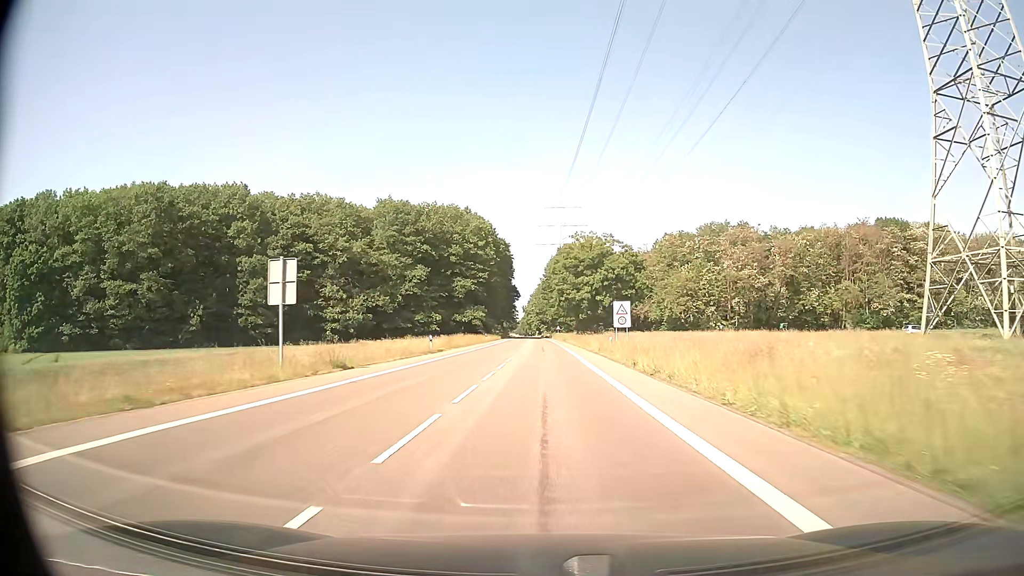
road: secondary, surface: asphalt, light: Day
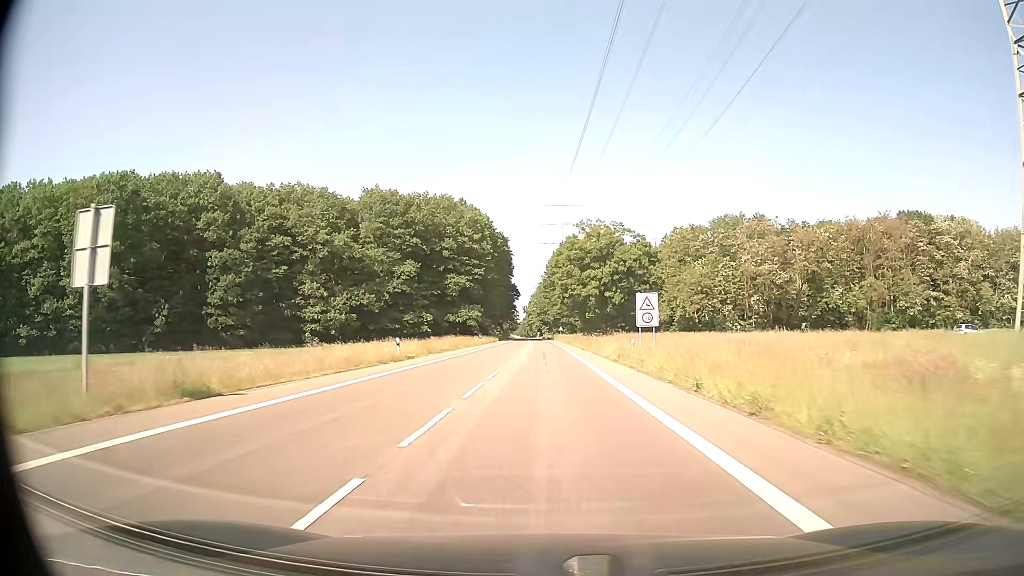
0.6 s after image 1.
(0.0, +10.8) m; 0°
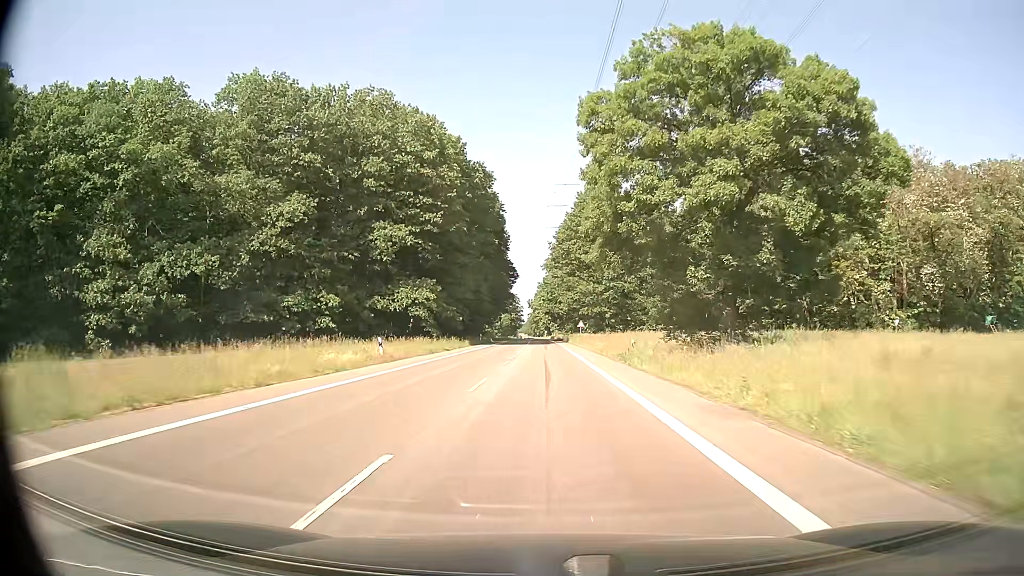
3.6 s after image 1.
(-0.3, +53.8) m; -1°
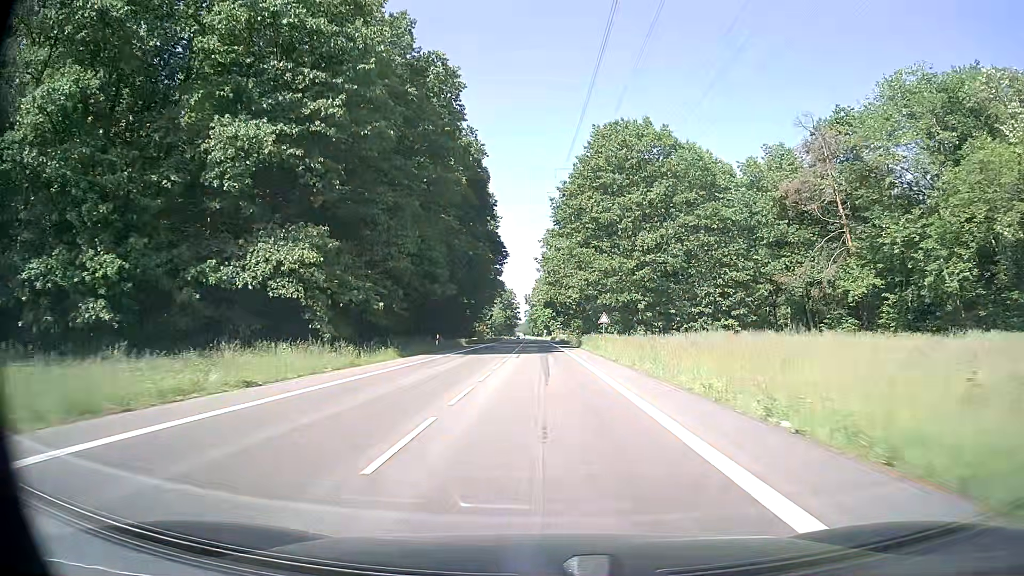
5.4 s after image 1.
(0.0, +32.3) m; 0°
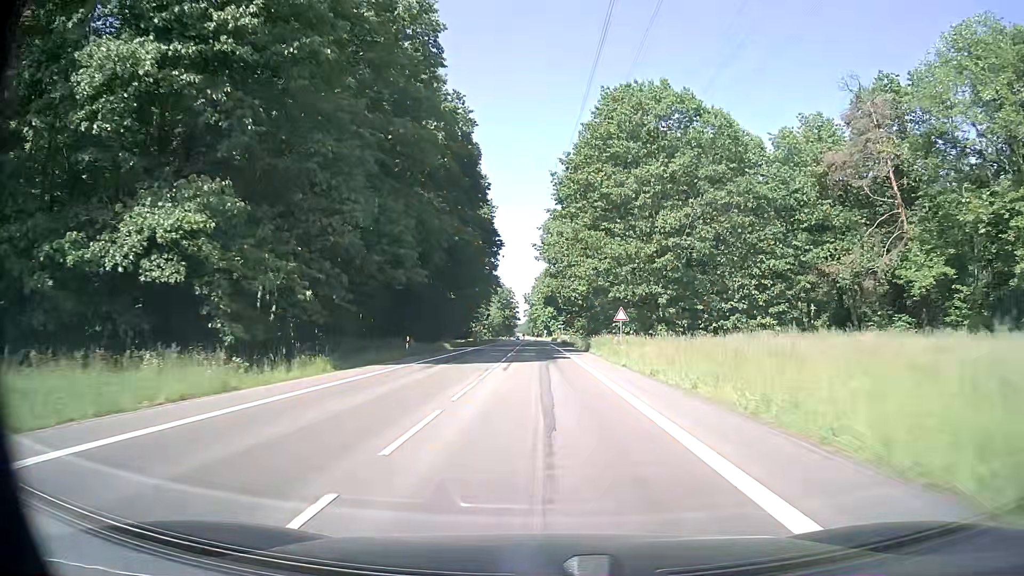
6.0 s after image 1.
(0.0, +10.8) m; 0°
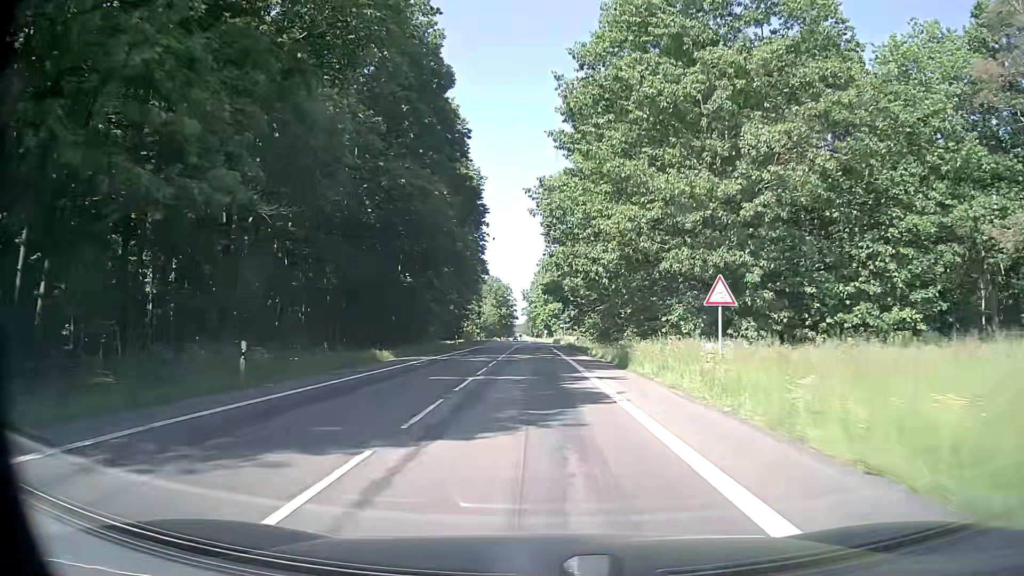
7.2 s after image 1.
(0.0, +21.5) m; 0°
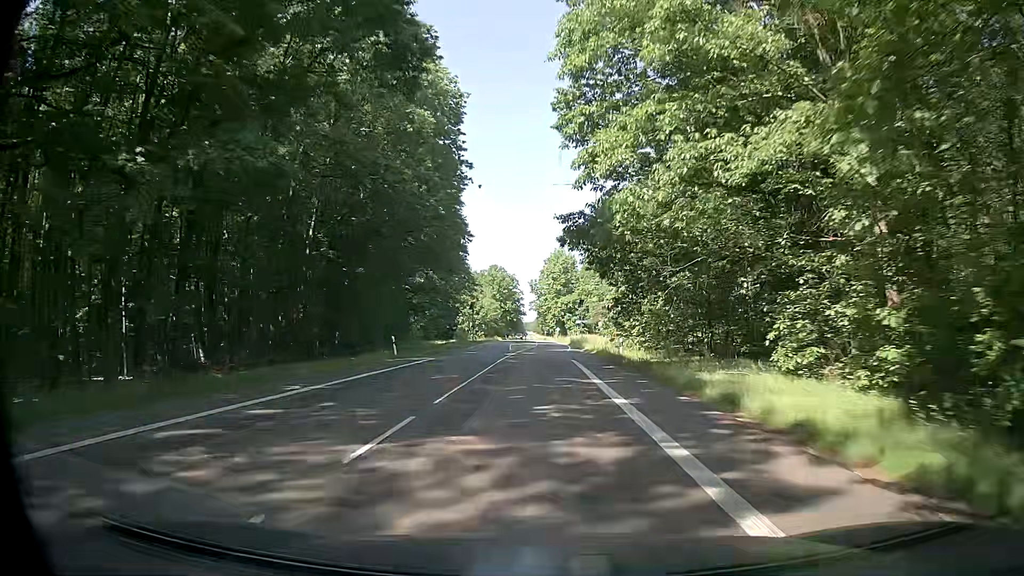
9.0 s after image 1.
(-0.2, +32.3) m; -1°
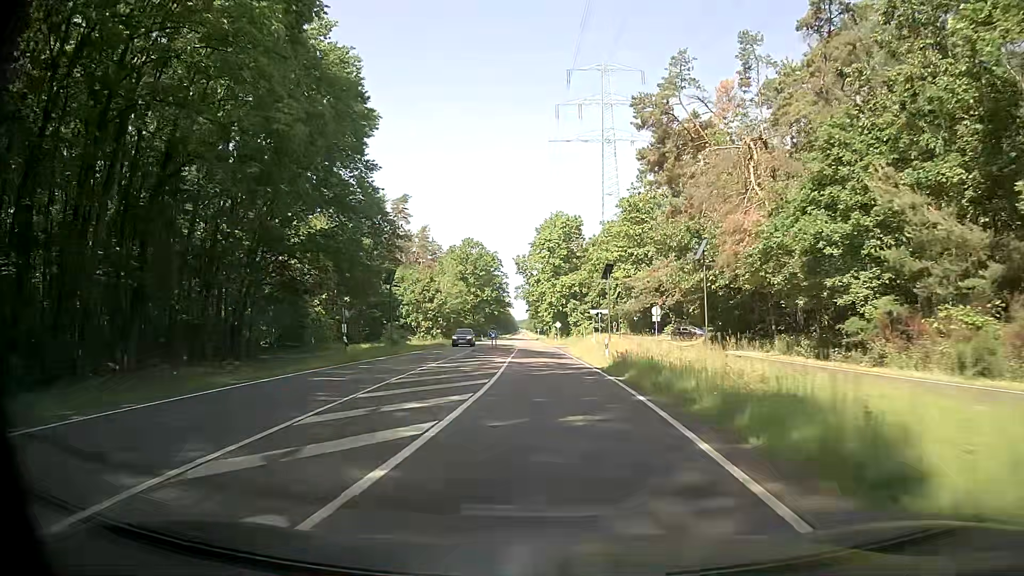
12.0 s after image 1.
(+0.4, +54.0) m; +1°
(0, +10) (0, +20) (0, +30) (0, +40) (0, +50) (-1, +60) (-1, +70) (-1, +80) (-2, +90) (-2, +100) m
